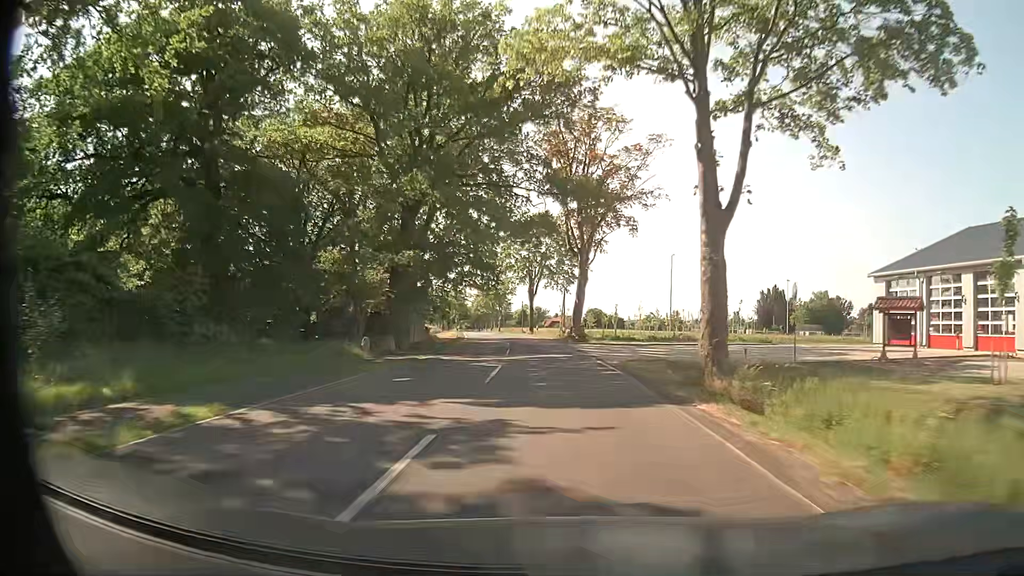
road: secondary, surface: asphalt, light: Day
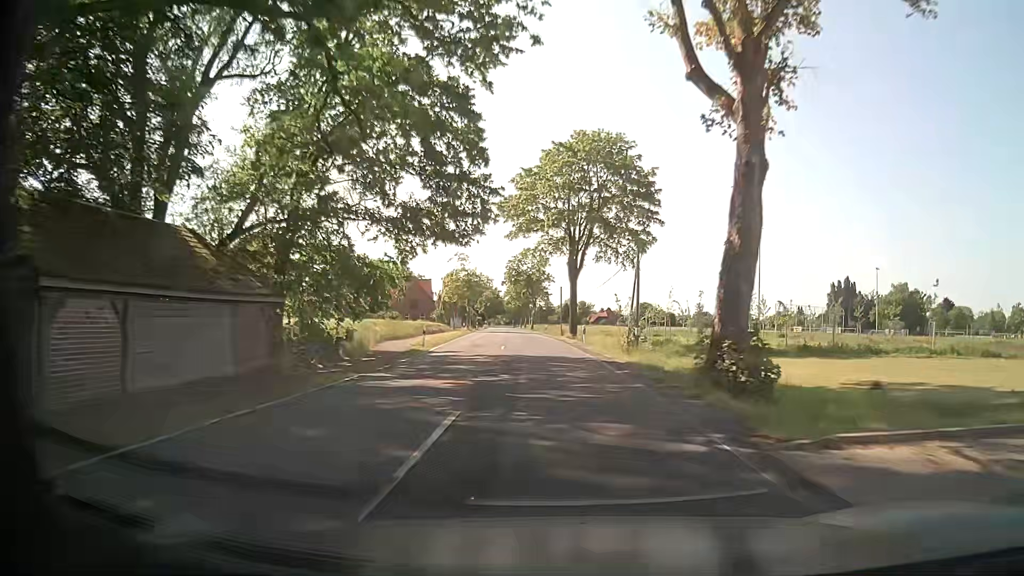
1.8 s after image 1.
(-1.0, +34.4) m; -4°
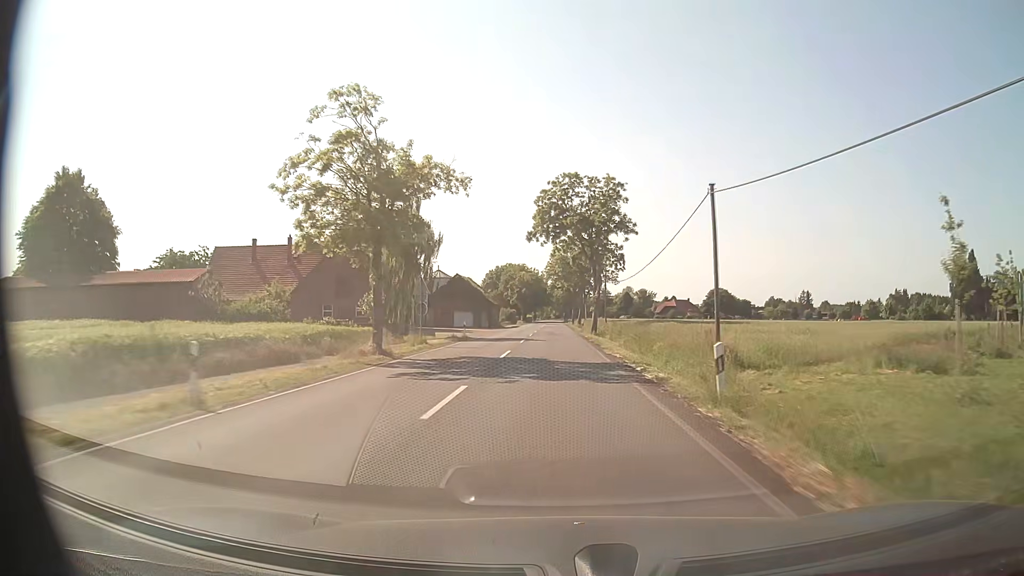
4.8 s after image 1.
(-2.8, +57.5) m; -5°
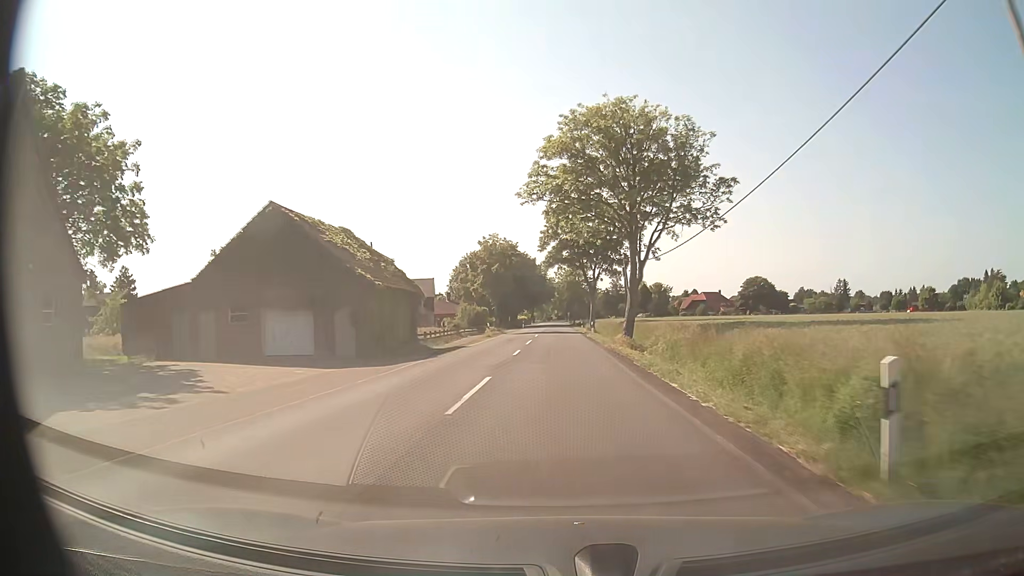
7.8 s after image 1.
(-0.2, +57.7) m; 0°
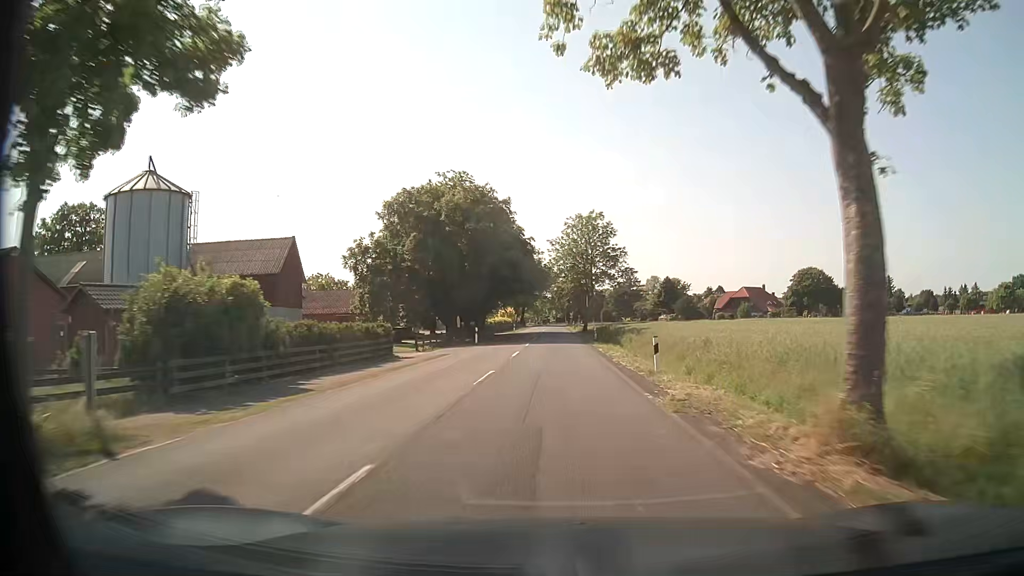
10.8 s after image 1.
(+0.1, +57.4) m; 0°
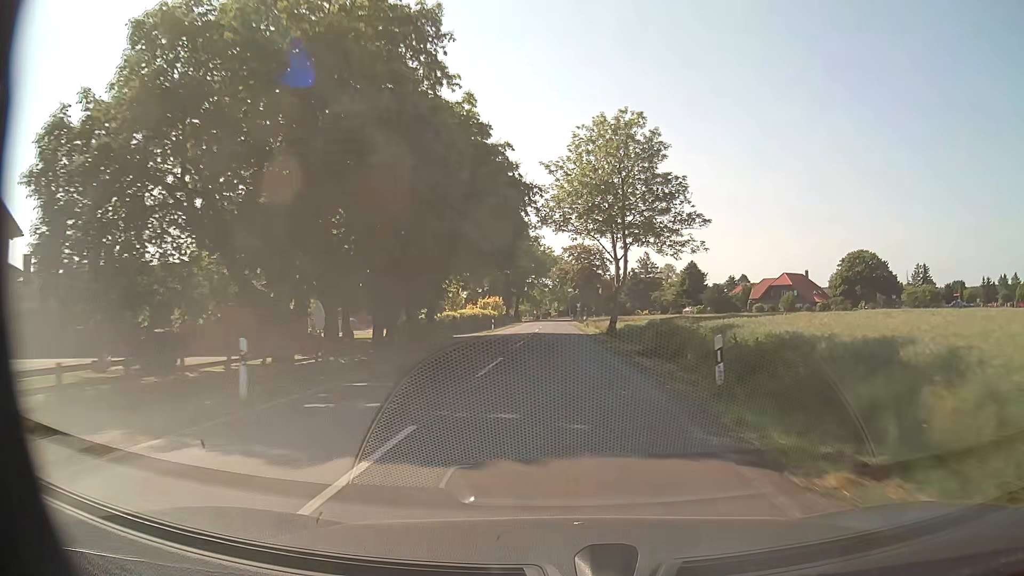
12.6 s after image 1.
(-0.1, +34.4) m; 0°
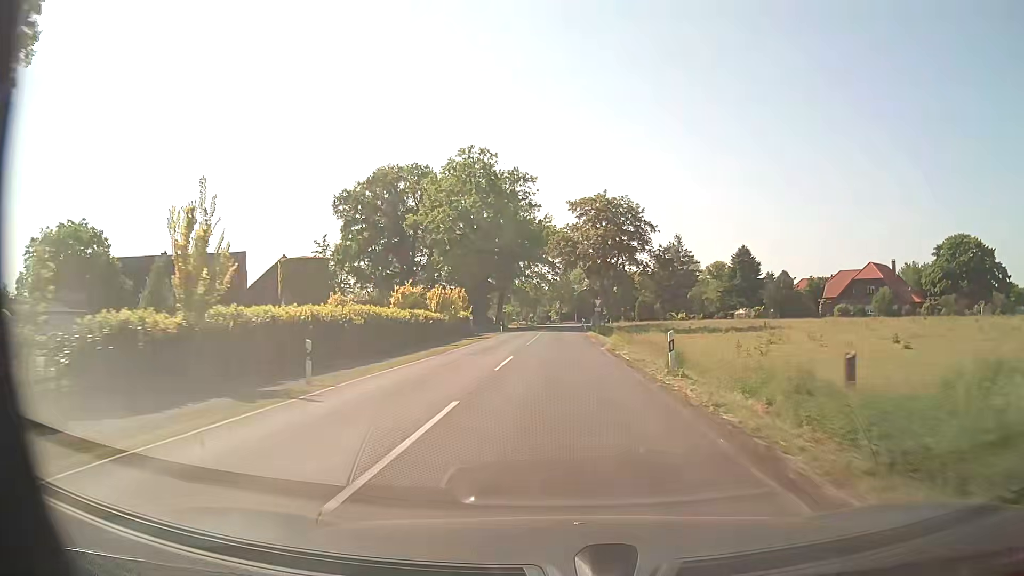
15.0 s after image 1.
(-0.1, +45.9) m; 0°
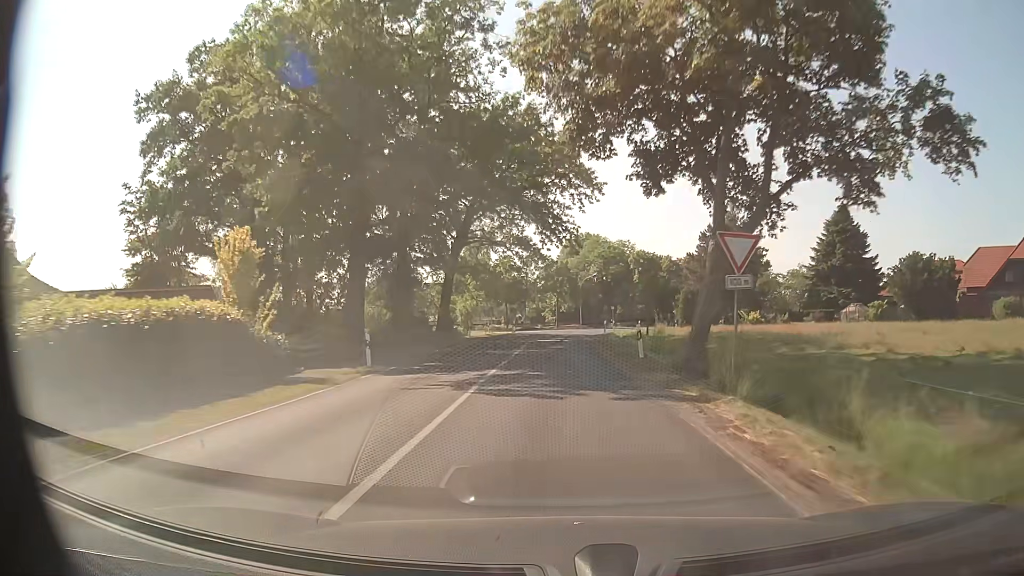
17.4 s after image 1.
(+0.1, +45.7) m; 0°
(0, +10) (0, +20) (0, +30) (0, +40) (+1, +50) (+2, +60) (+5, +70) (+8, +79) (+12, +88) (+17, +97) m
